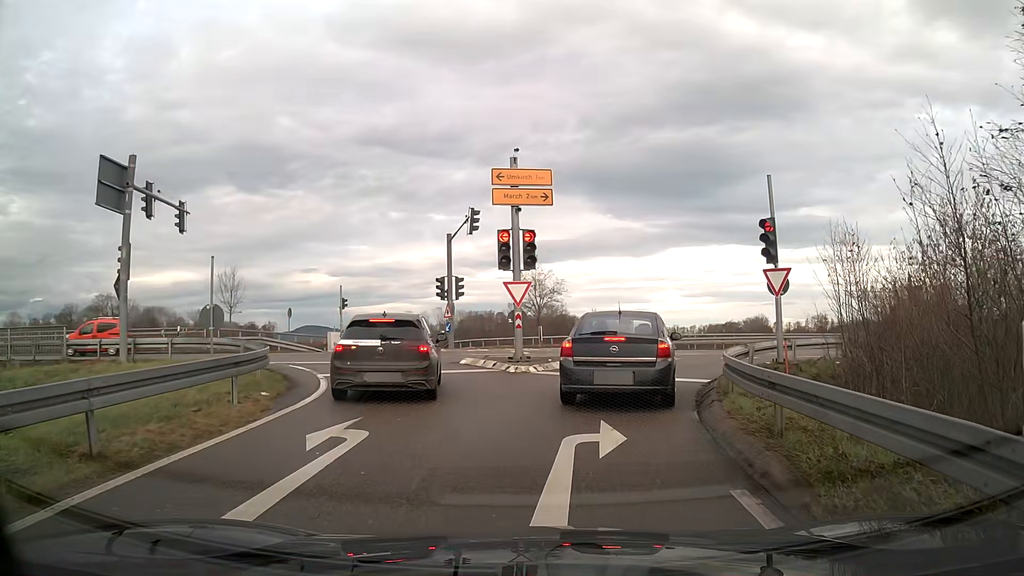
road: trunk_link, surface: asphalt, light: Day
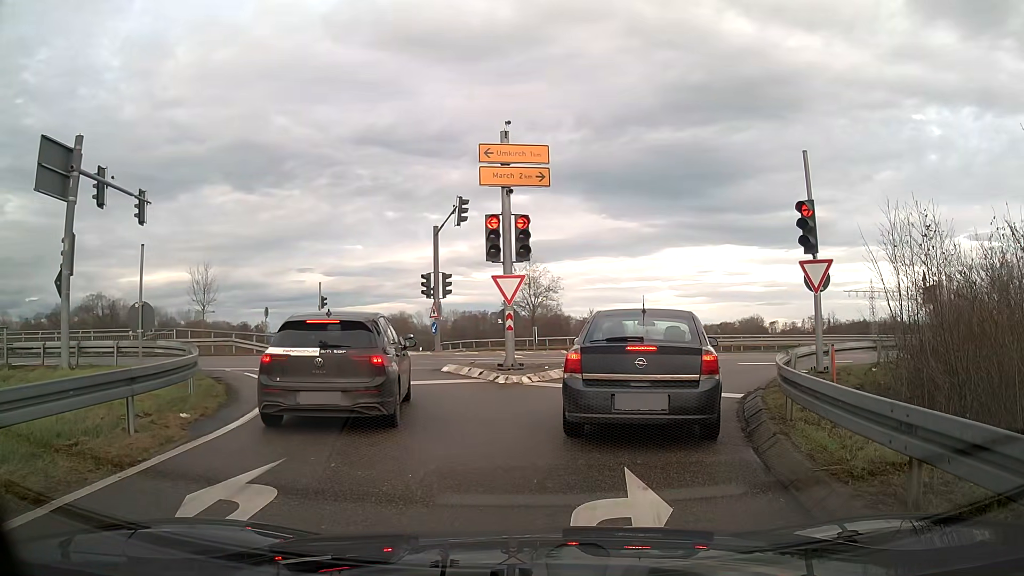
(0.0, +2.6) m; +1°
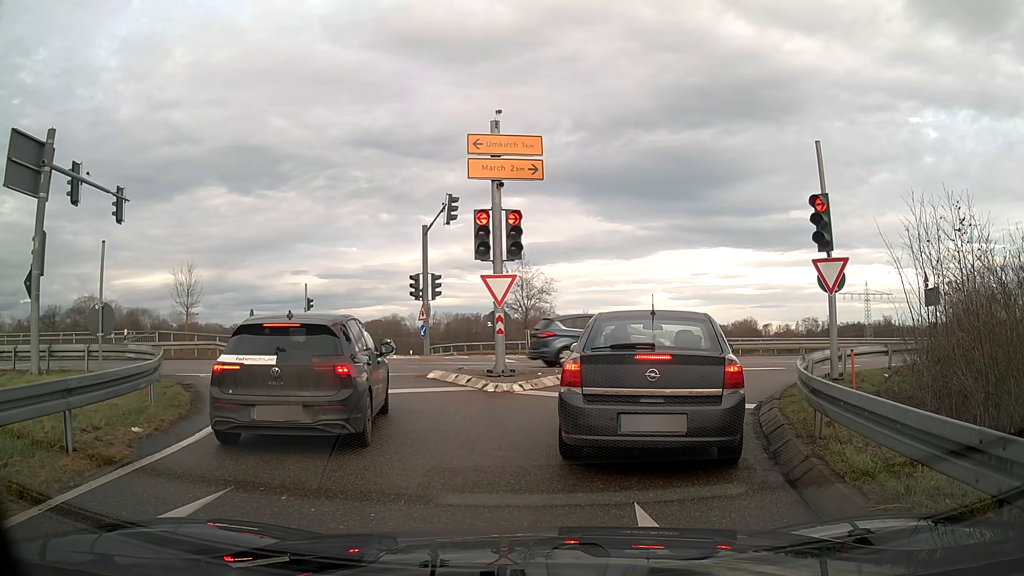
(0.0, +1.1) m; 0°
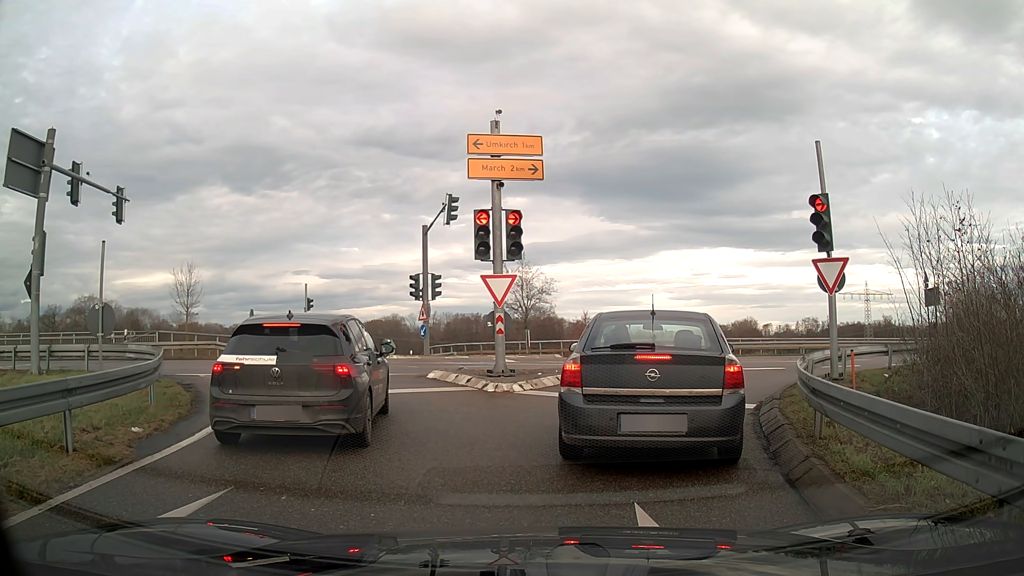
(0.0, 0.0) m; 0°
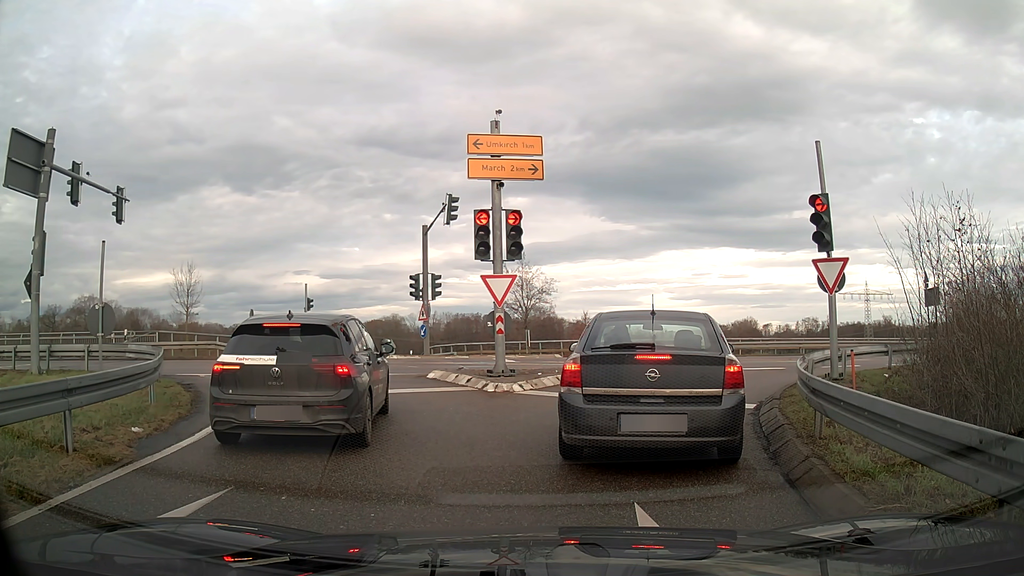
(0.0, 0.0) m; 0°
